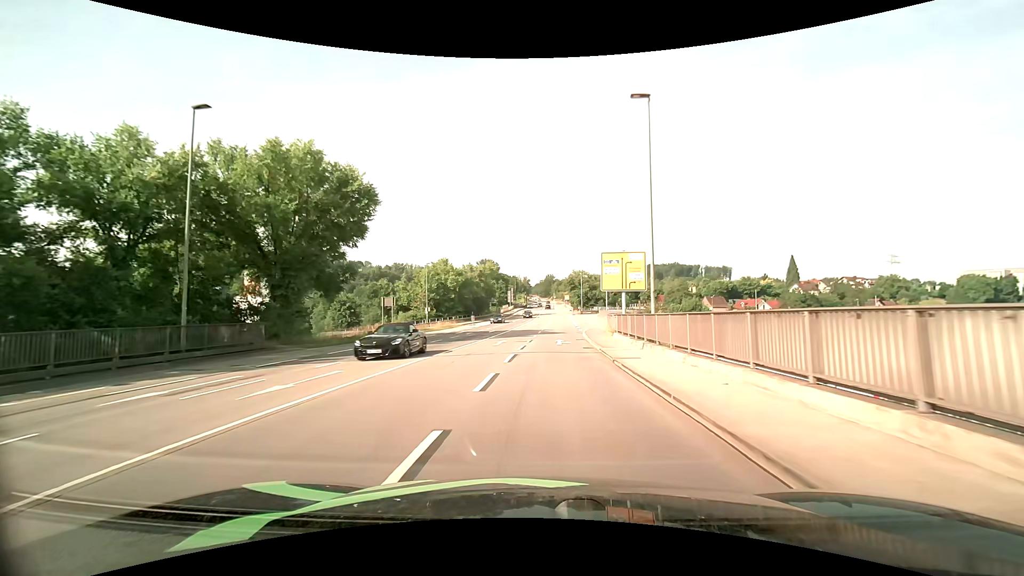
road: primary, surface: asphalt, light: Day
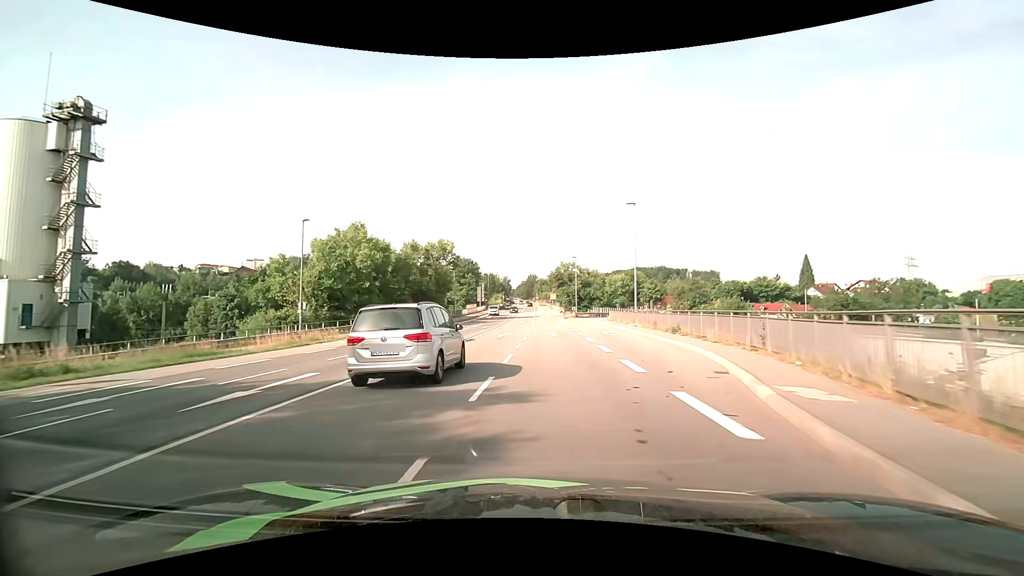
(+1.0, +37.3) m; +2°
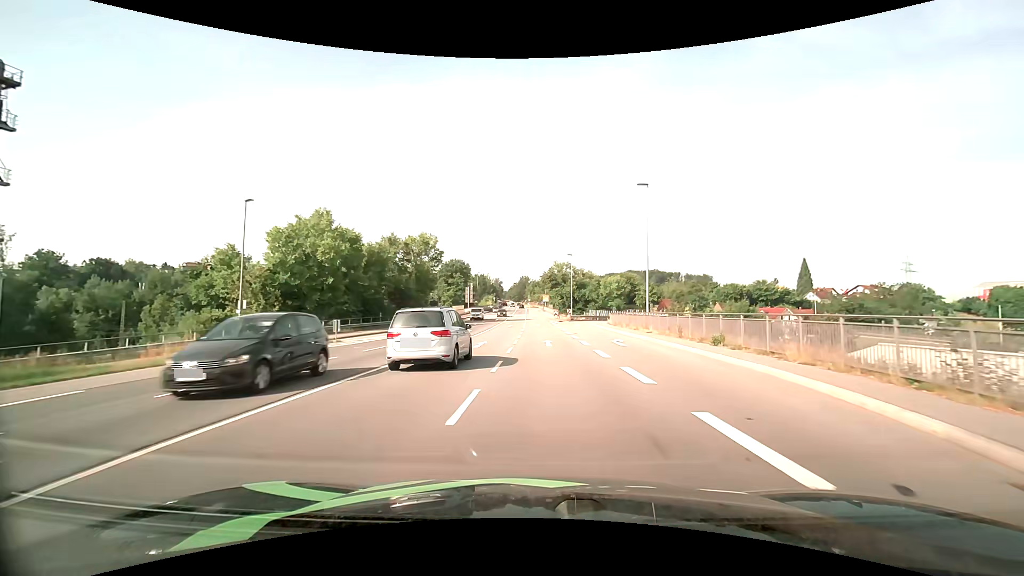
(0.0, +7.6) m; +1°
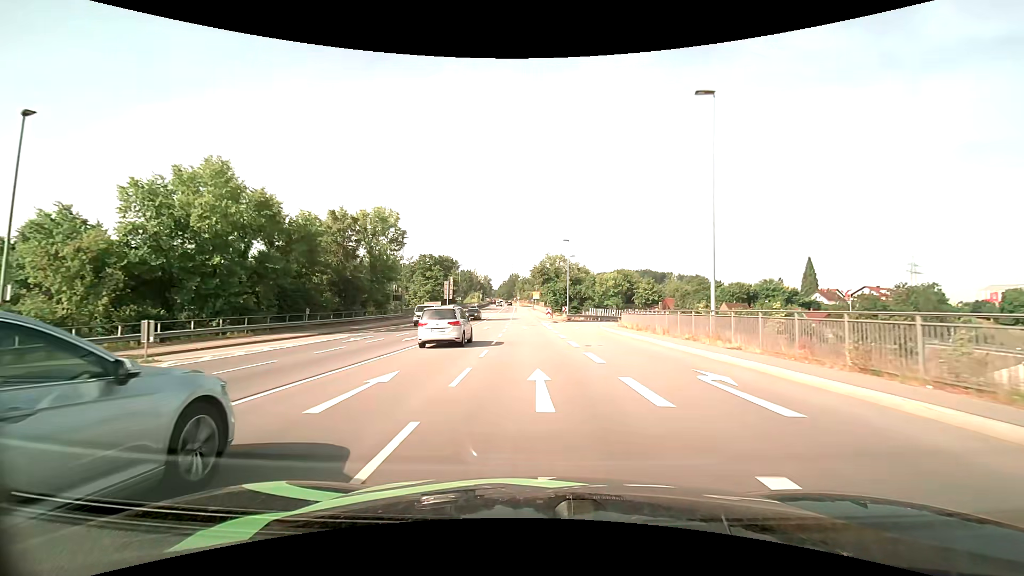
(+0.2, +15.1) m; +1°
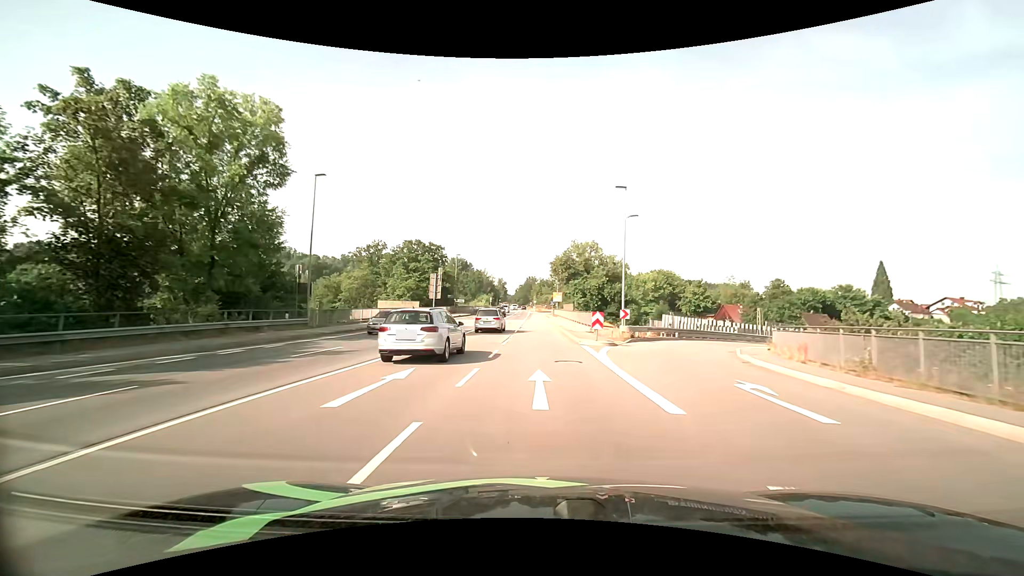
(-0.7, +30.1) m; -2°
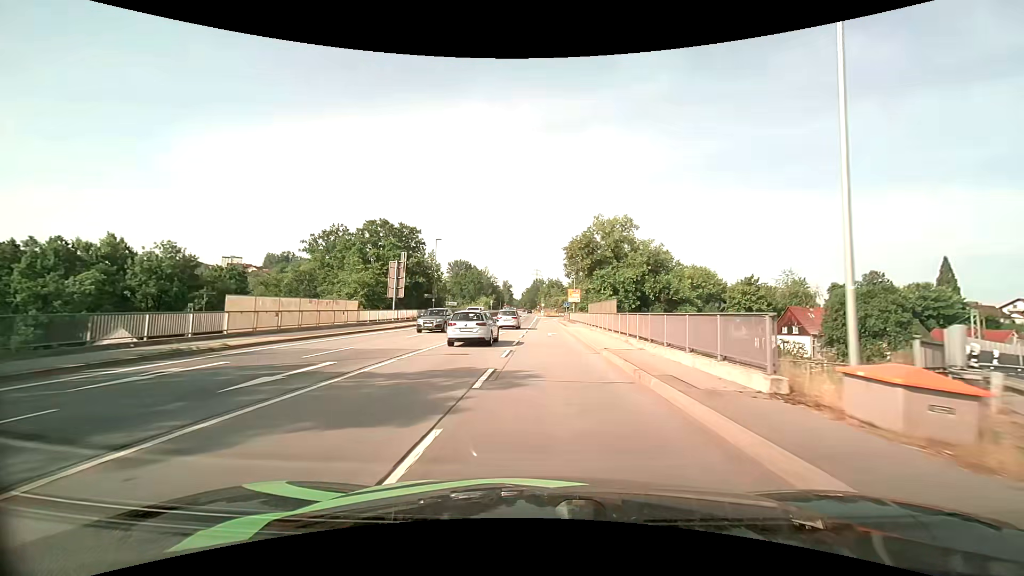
(-0.2, +24.5) m; -1°
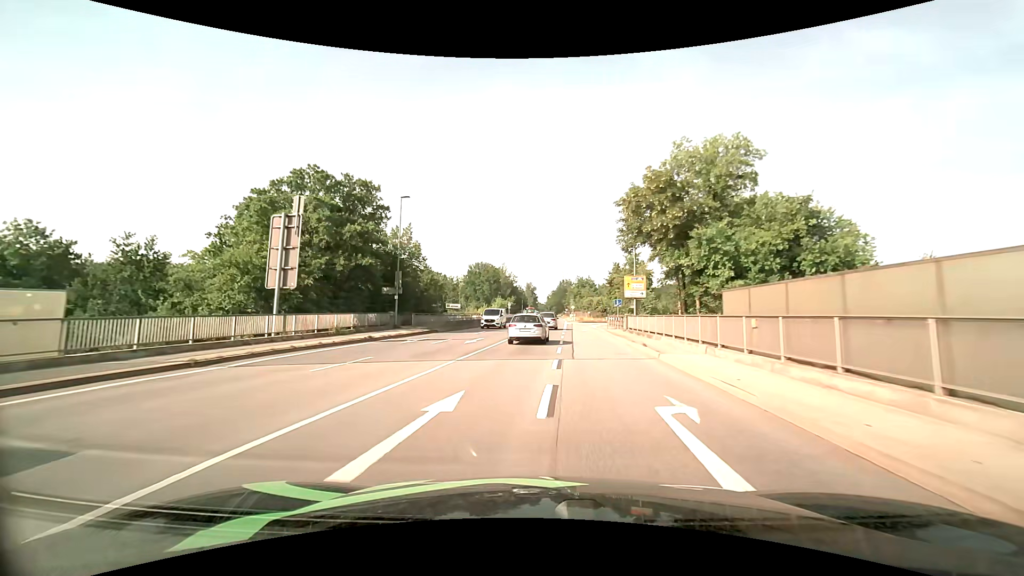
(-0.4, +27.0) m; -3°
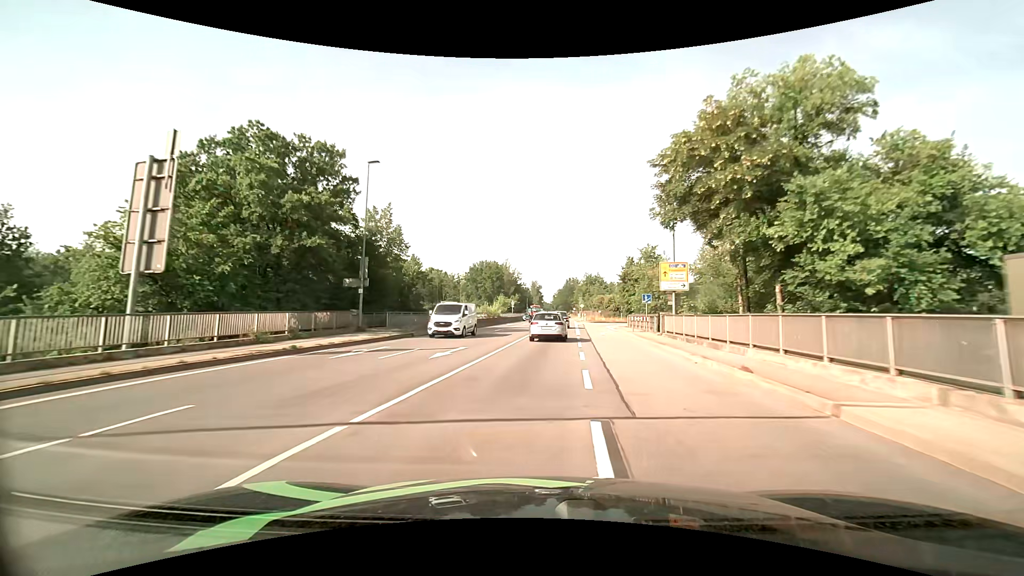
(0.0, +9.1) m; -1°
(0, +10) (0, +20) (+1, +30) (+1, +40) (+2, +50) (+3, +60) (+3, +70) (+4, +80) (+5, +90) (+5, +100) m
